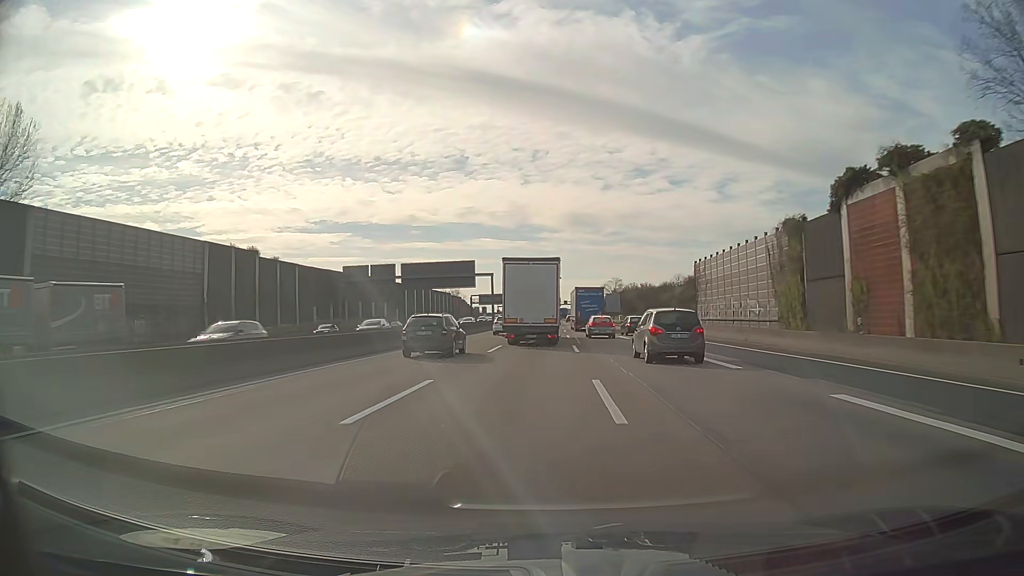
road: motorway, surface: asphalt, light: Day
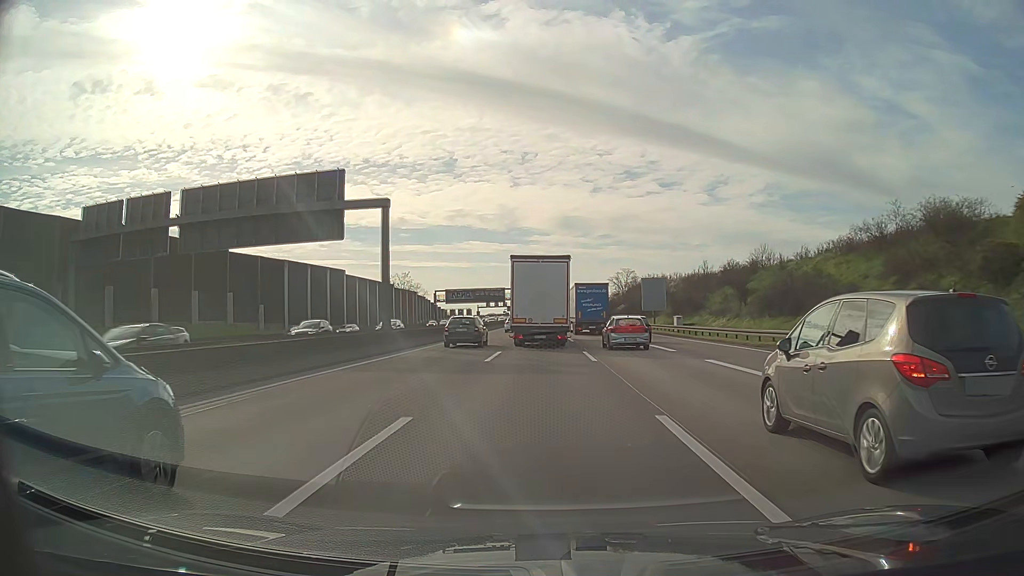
(+0.5, +59.3) m; +1°
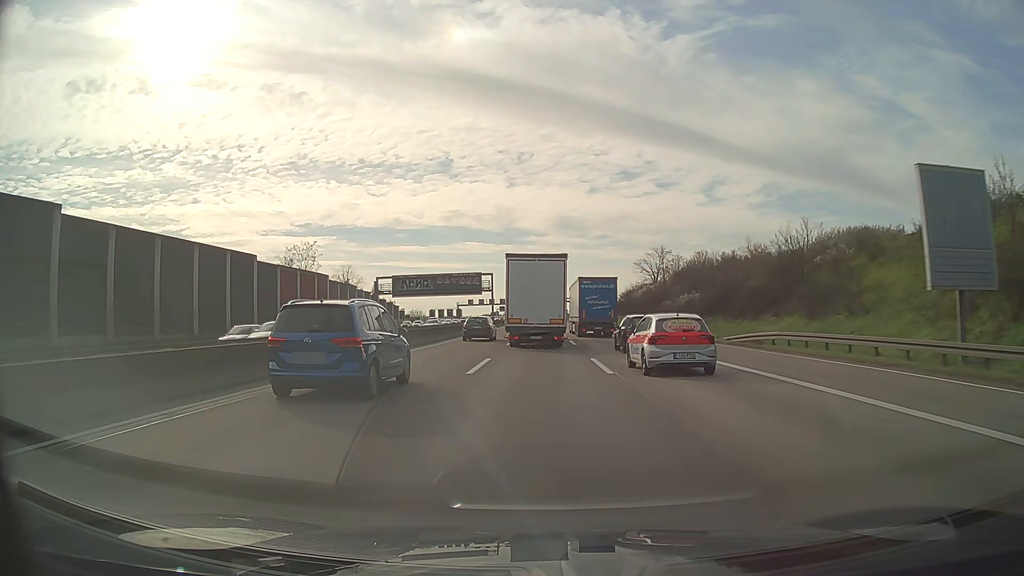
(+0.2, +59.1) m; 0°
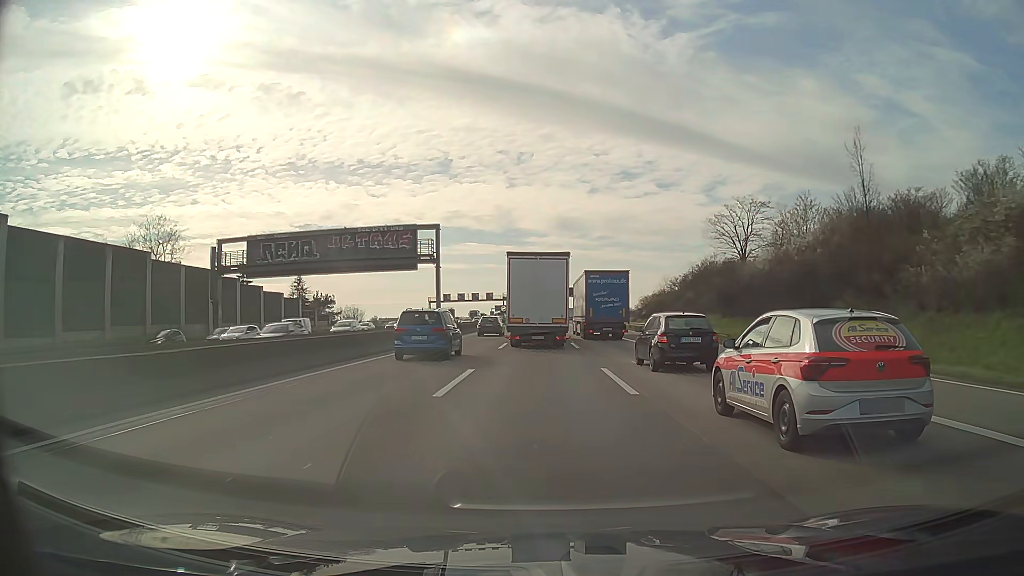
(0.0, +58.9) m; 0°
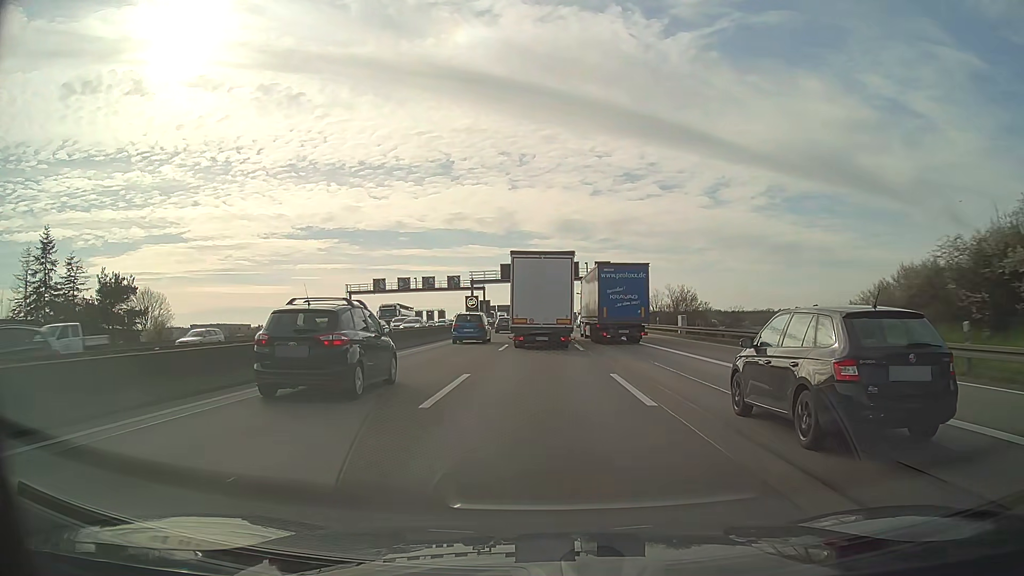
(-0.1, +73.6) m; 0°
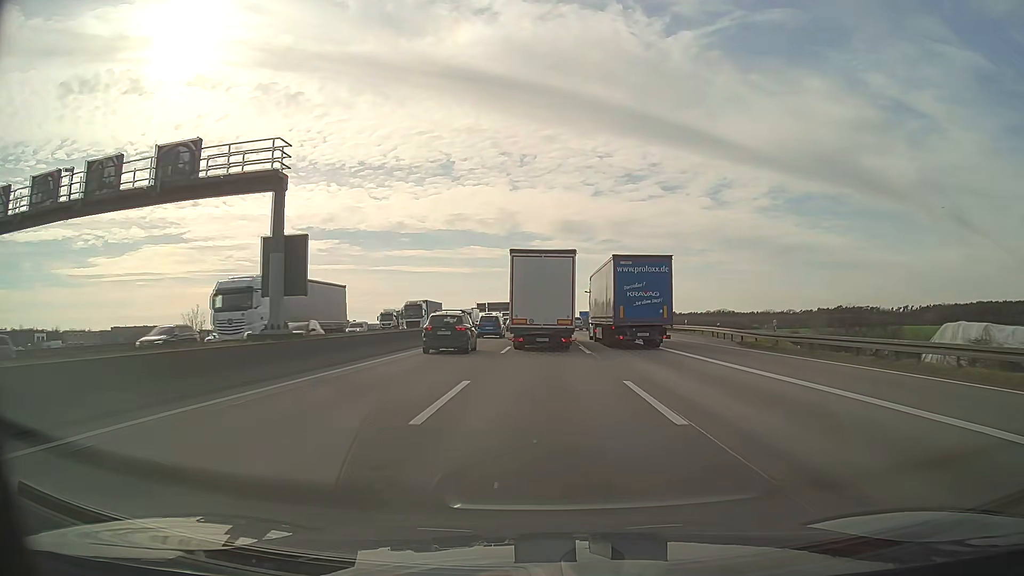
(-0.1, +73.7) m; 0°
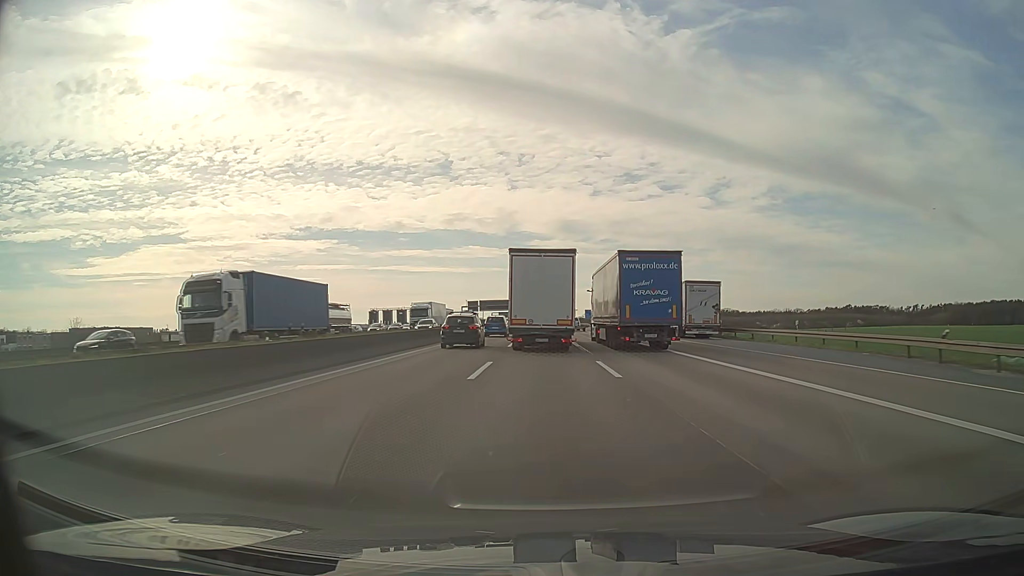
(0.0, +29.5) m; 0°
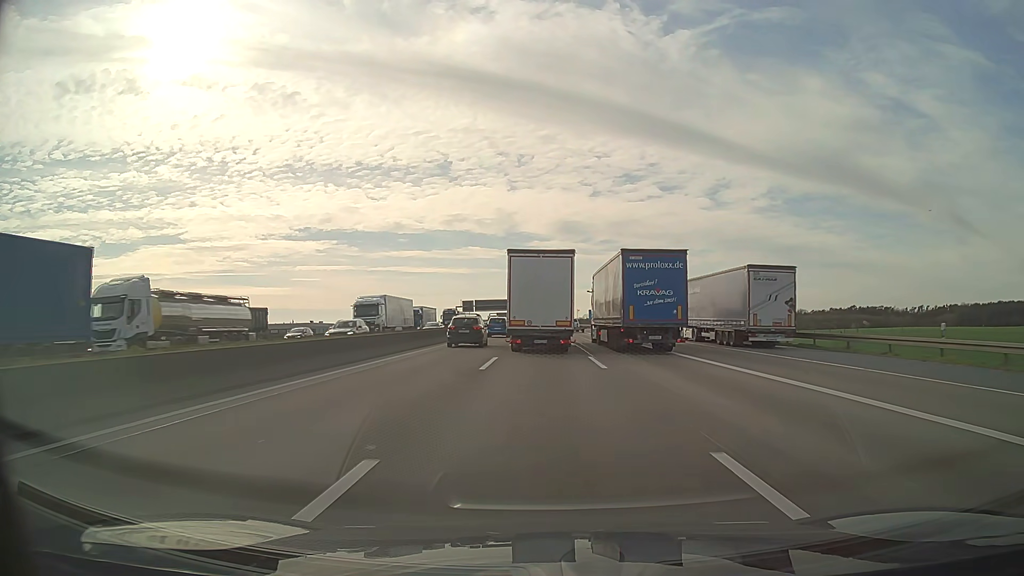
(0.0, +14.7) m; 0°
